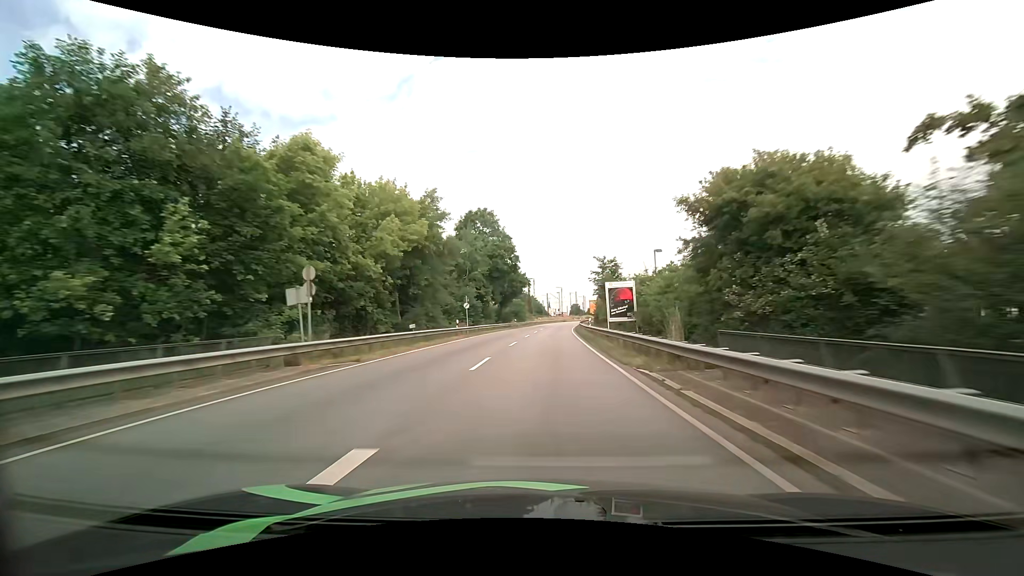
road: primary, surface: asphalt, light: Day
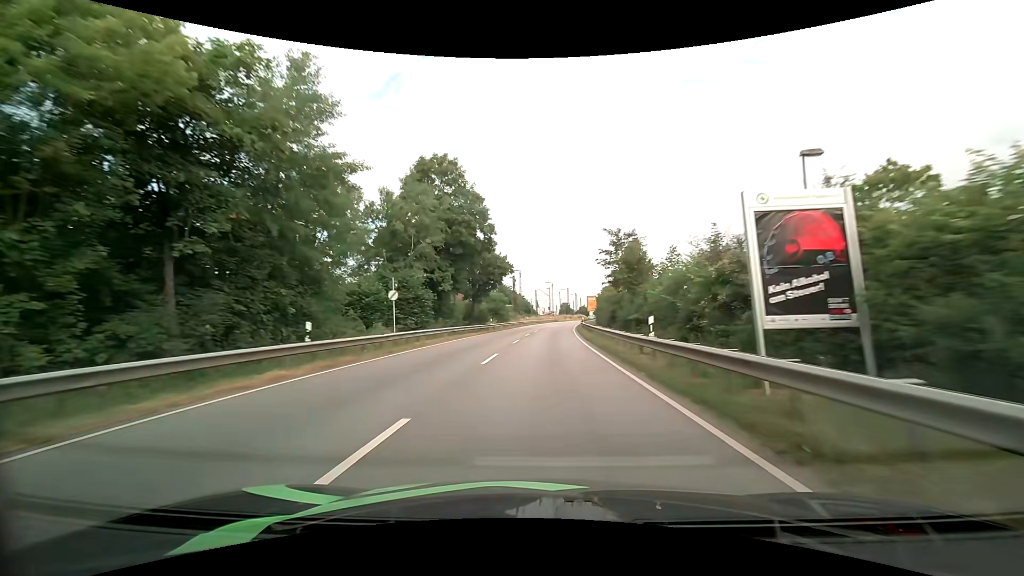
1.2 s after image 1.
(+0.4, +22.5) m; +1°
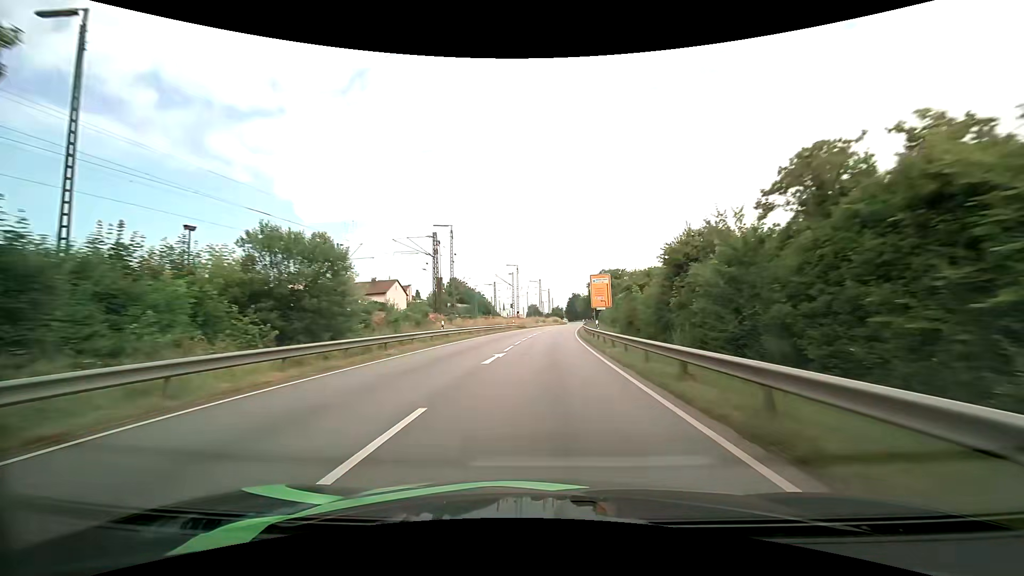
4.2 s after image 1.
(+2.2, +58.4) m; +4°
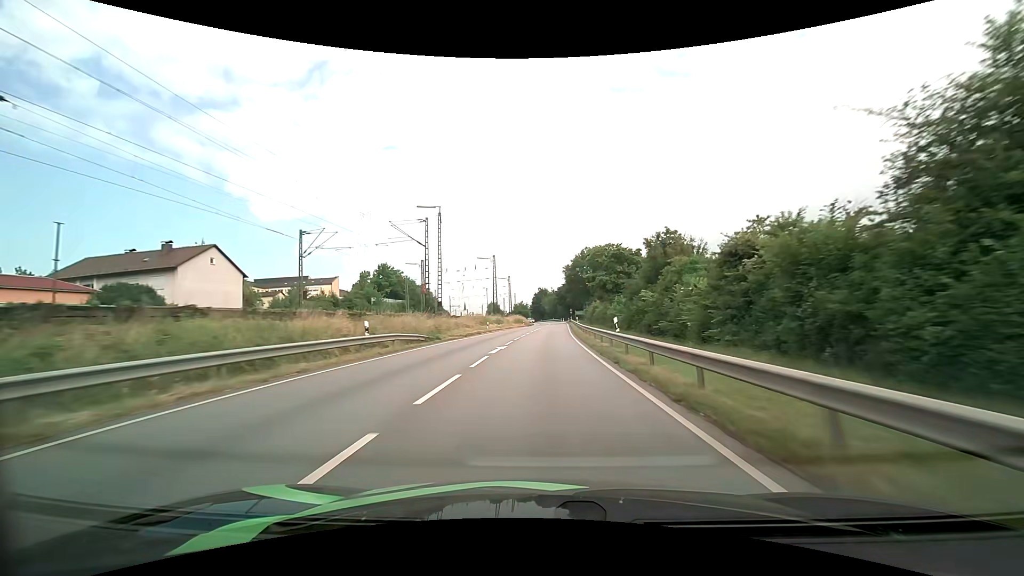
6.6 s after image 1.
(+1.8, +50.2) m; +4°
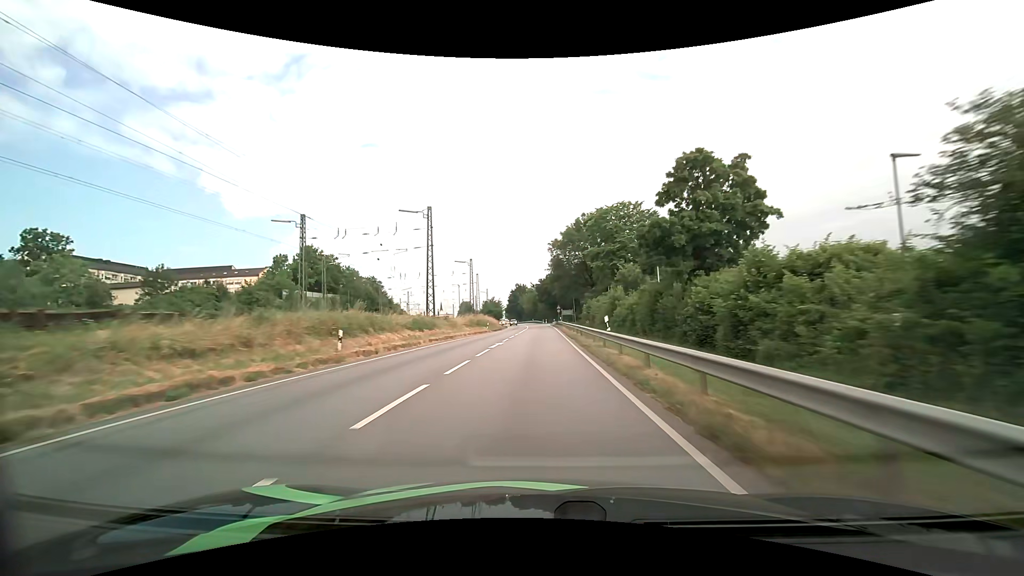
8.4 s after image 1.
(+0.9, +37.5) m; +2°
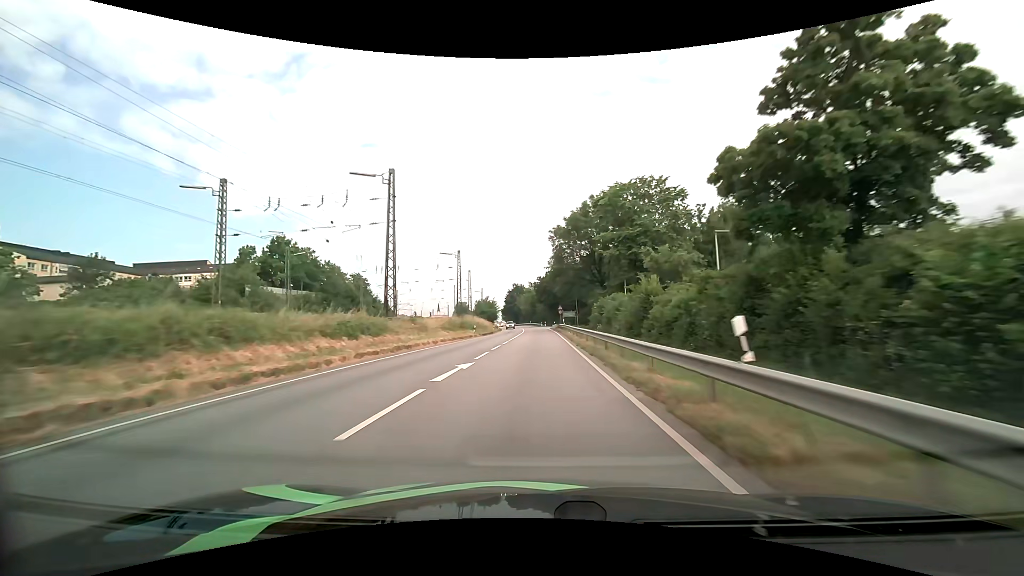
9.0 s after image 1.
(+0.1, +12.5) m; 0°
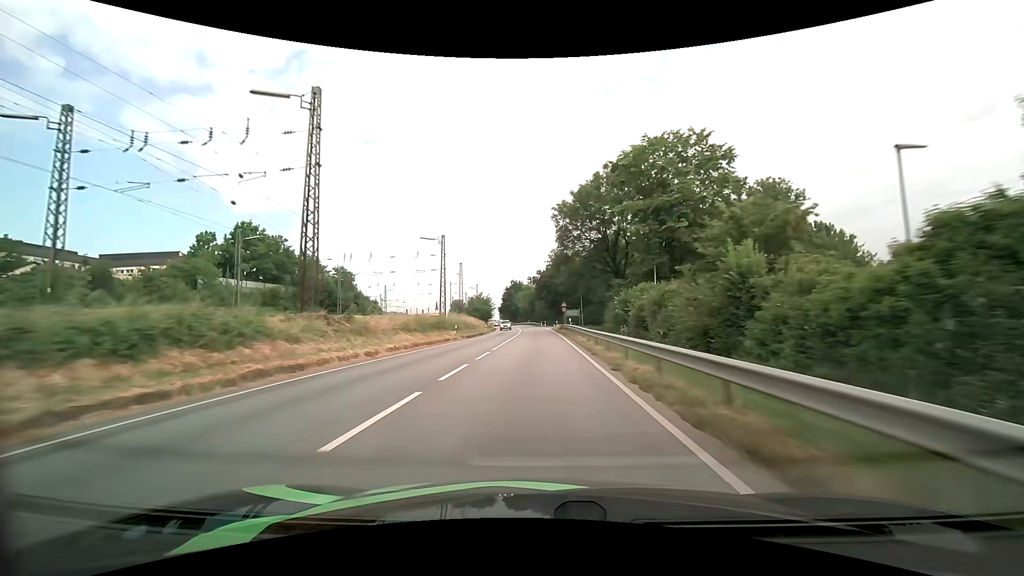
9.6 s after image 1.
(0.0, +12.5) m; 0°
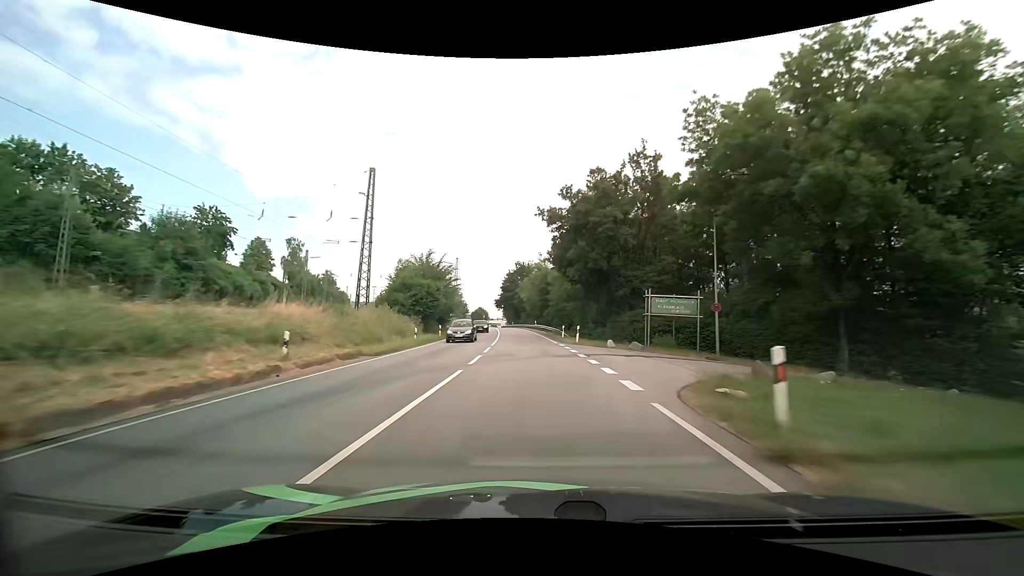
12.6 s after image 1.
(-0.4, +62.8) m; -1°
(0, +10) (0, +20) (-1, +30) (-1, +40) (-2, +50) (-3, +60) (-4, +70) (-5, +80) (-6, +90) (-7, +100) m
